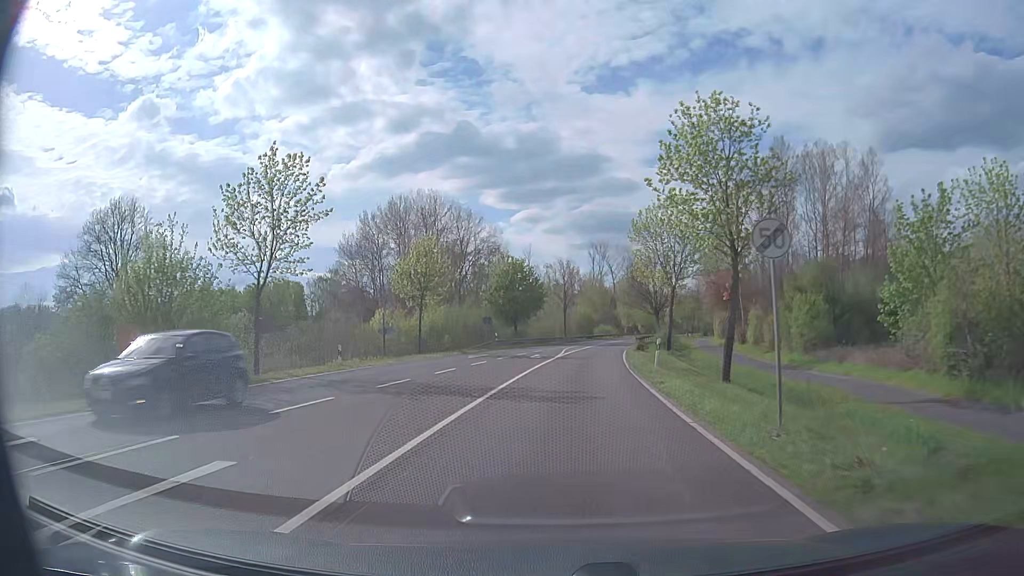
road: primary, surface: asphalt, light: Day
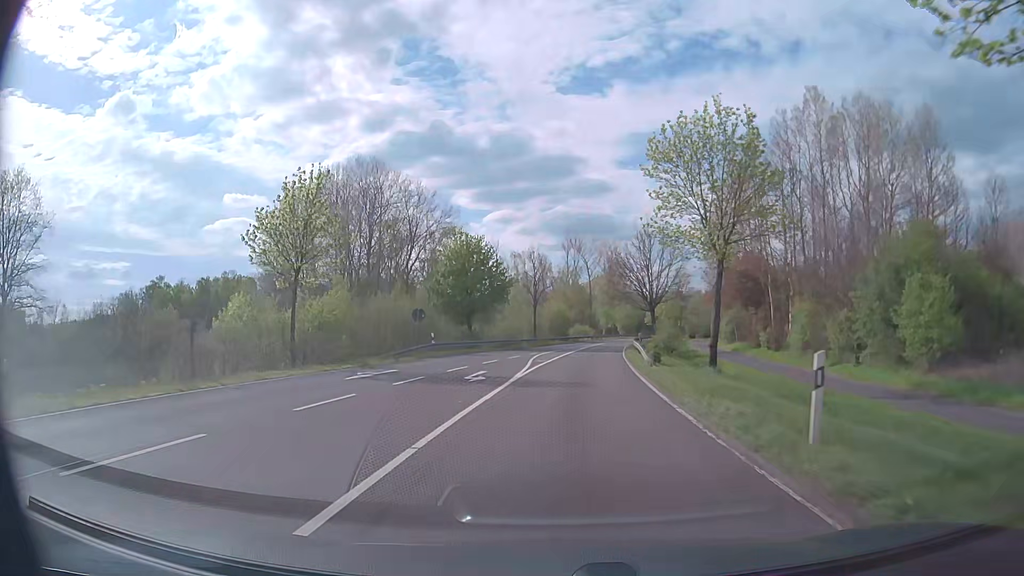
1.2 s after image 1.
(+0.3, +18.0) m; +2°
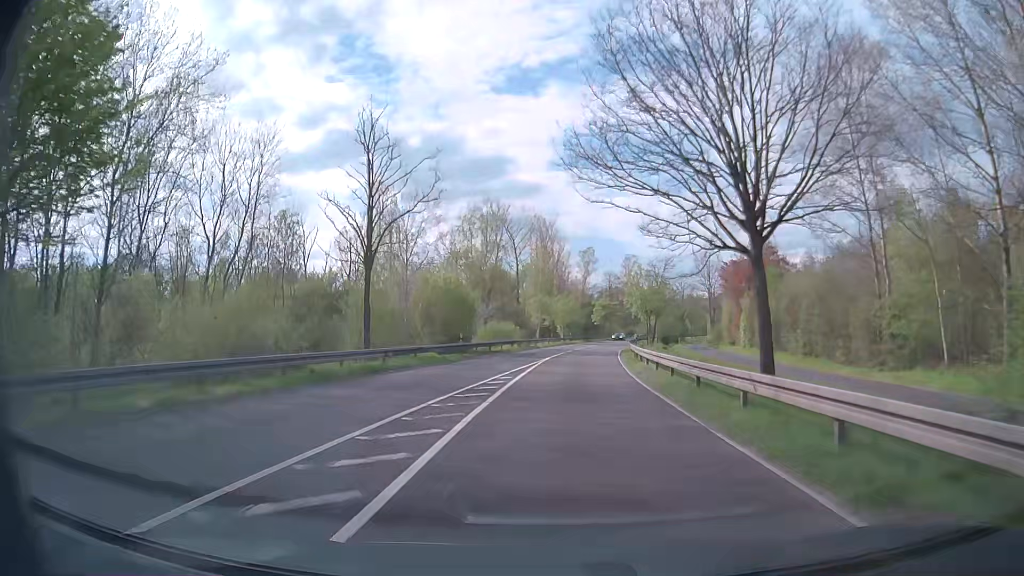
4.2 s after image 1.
(+2.6, +48.7) m; +6°
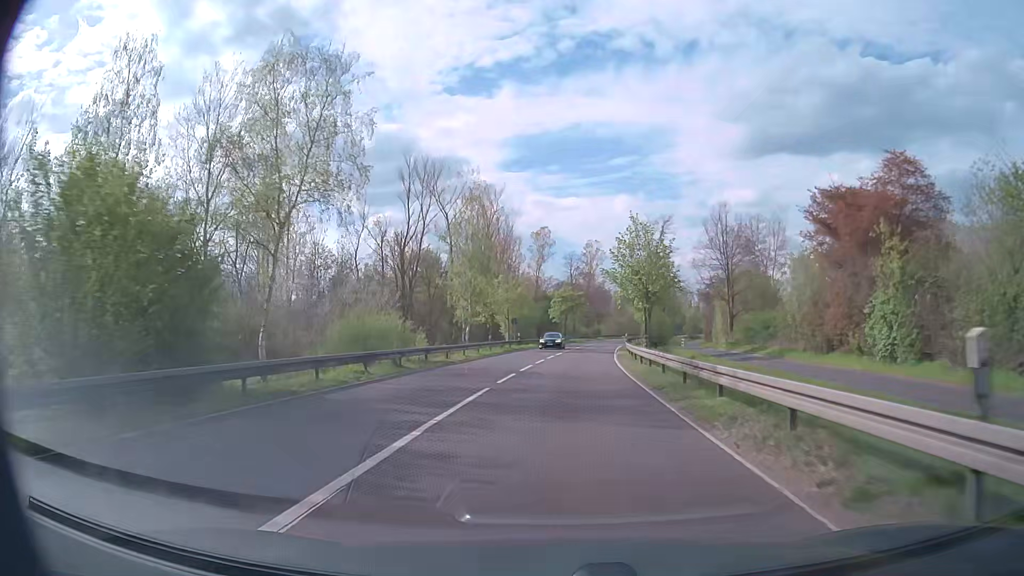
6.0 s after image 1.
(+1.1, +31.5) m; +4°
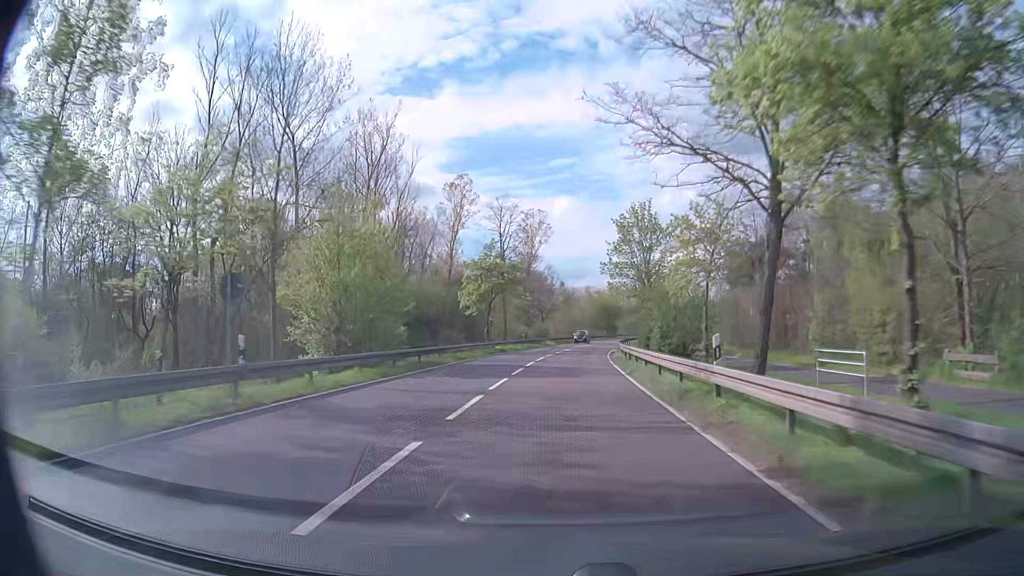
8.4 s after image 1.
(+1.9, +44.6) m; +5°
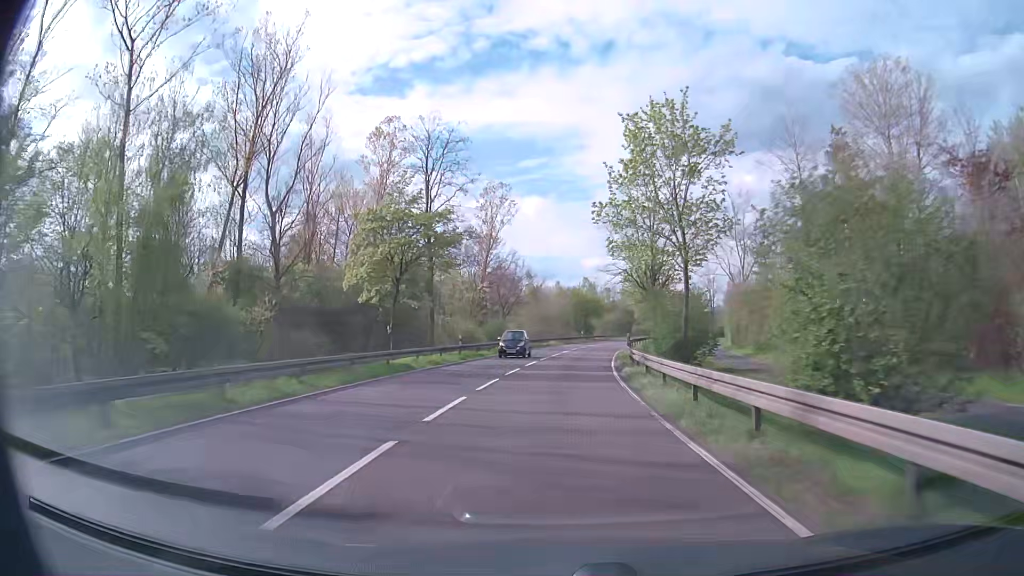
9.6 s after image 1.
(+0.6, +24.0) m; +3°
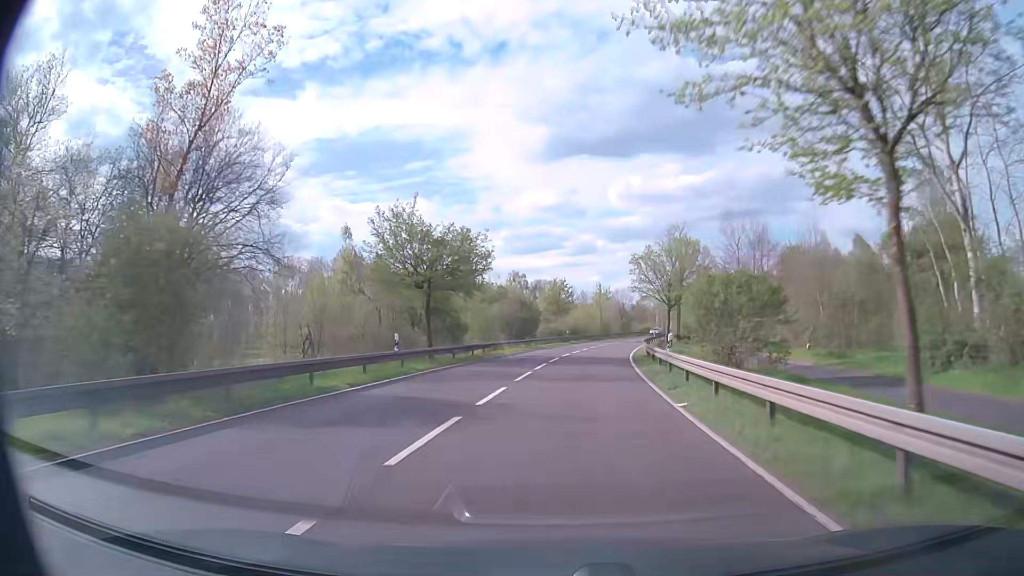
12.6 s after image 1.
(+4.7, +64.0) m; +10°
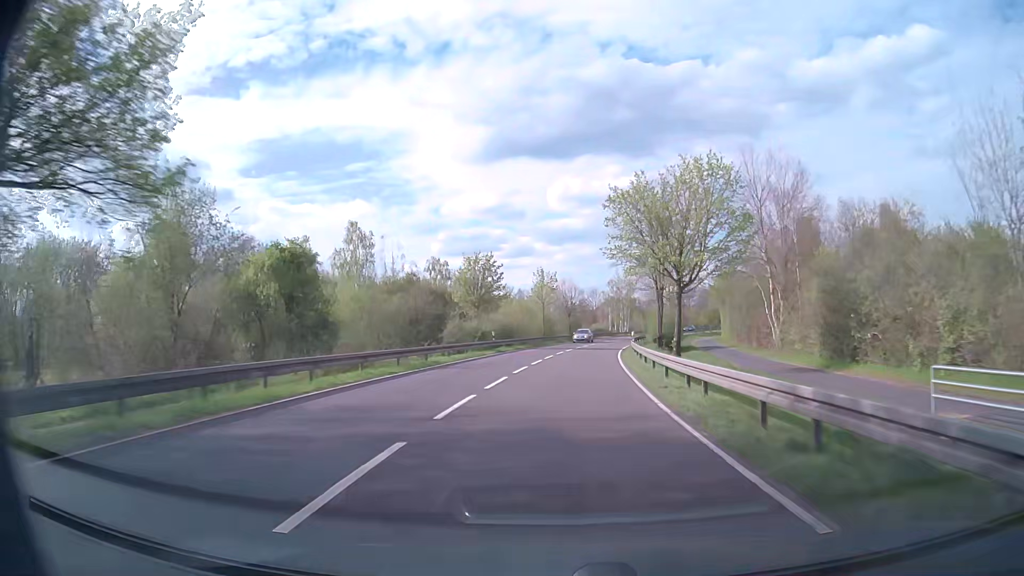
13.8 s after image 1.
(+1.2, +26.6) m; +5°
(0, +10) (+1, +20) (+1, +30) (+2, +40) (+3, +50) (+5, +60) (+6, +70) (+8, +79) (+10, +89) (+13, +99) m
